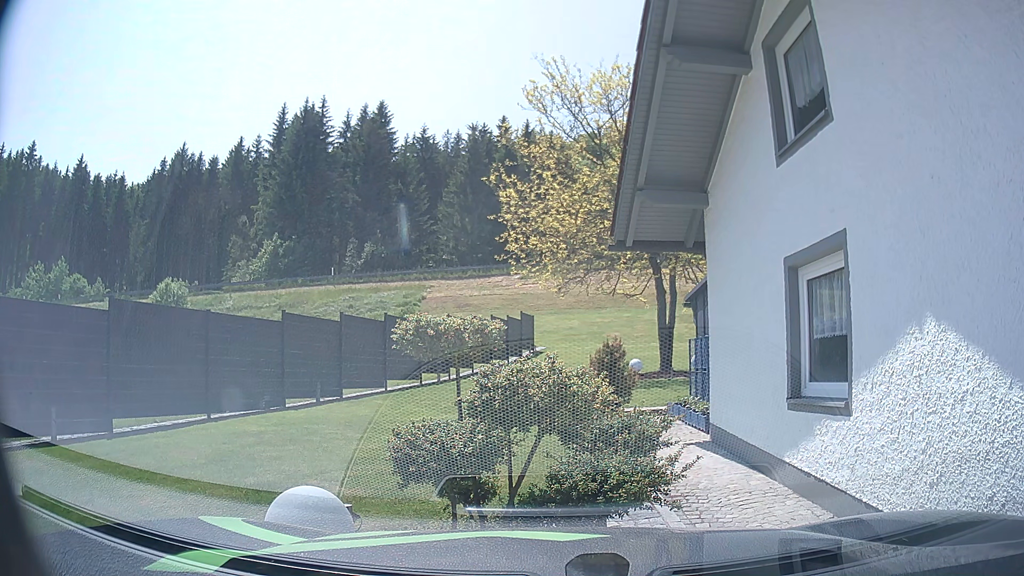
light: Day
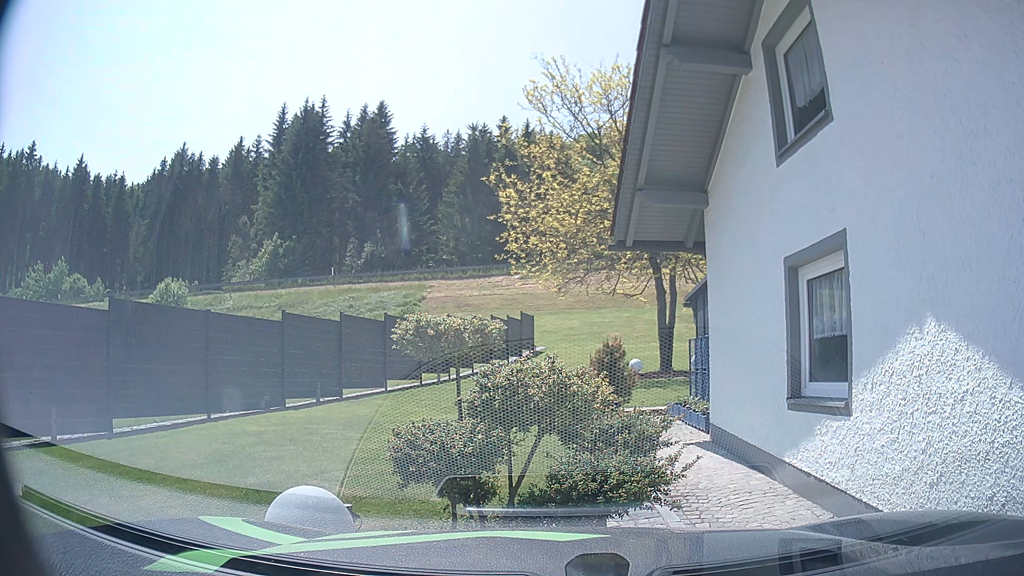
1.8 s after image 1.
(0.0, 0.0) m; 0°
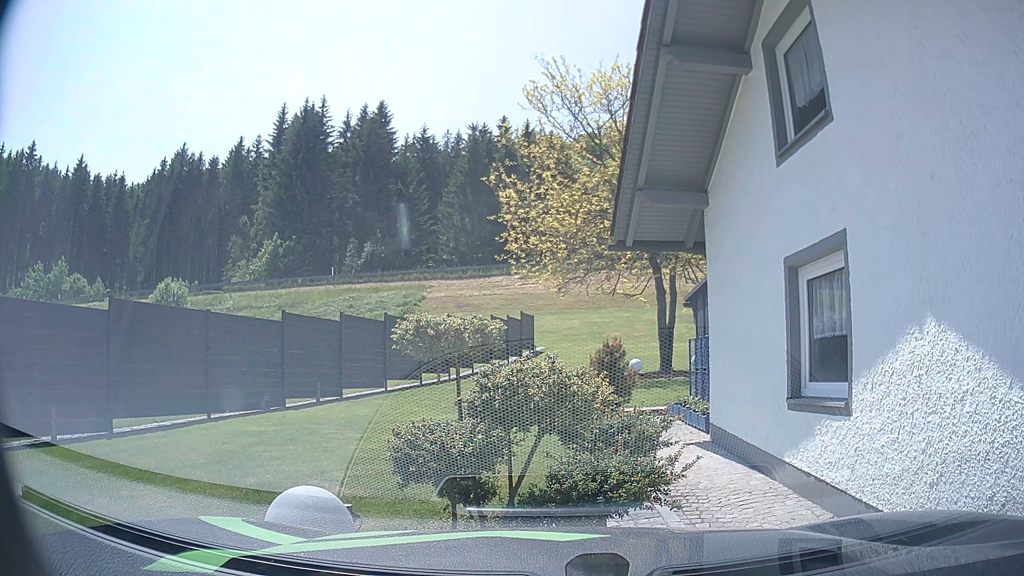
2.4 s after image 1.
(0.0, 0.0) m; 0°
